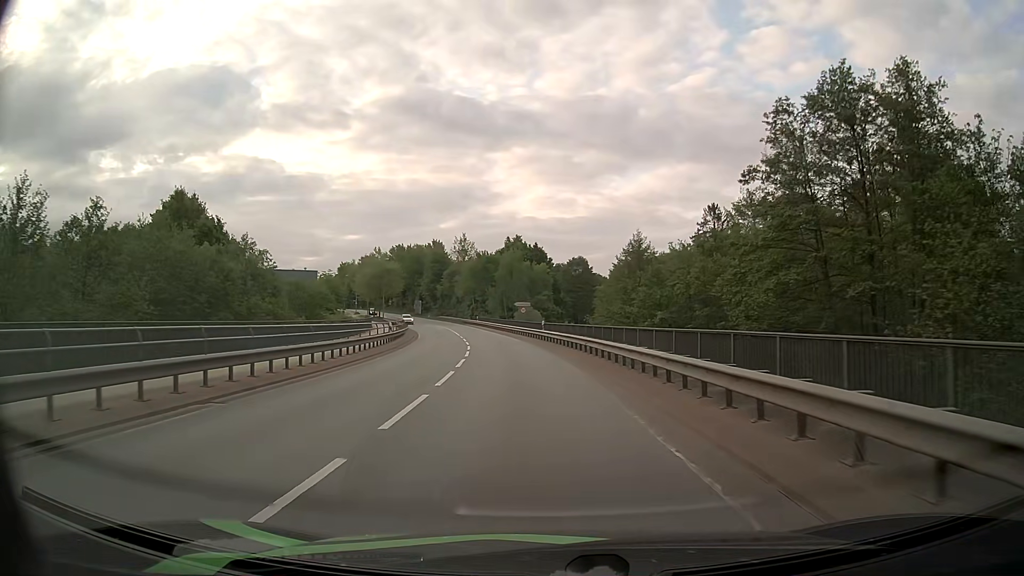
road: secondary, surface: asphalt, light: Day
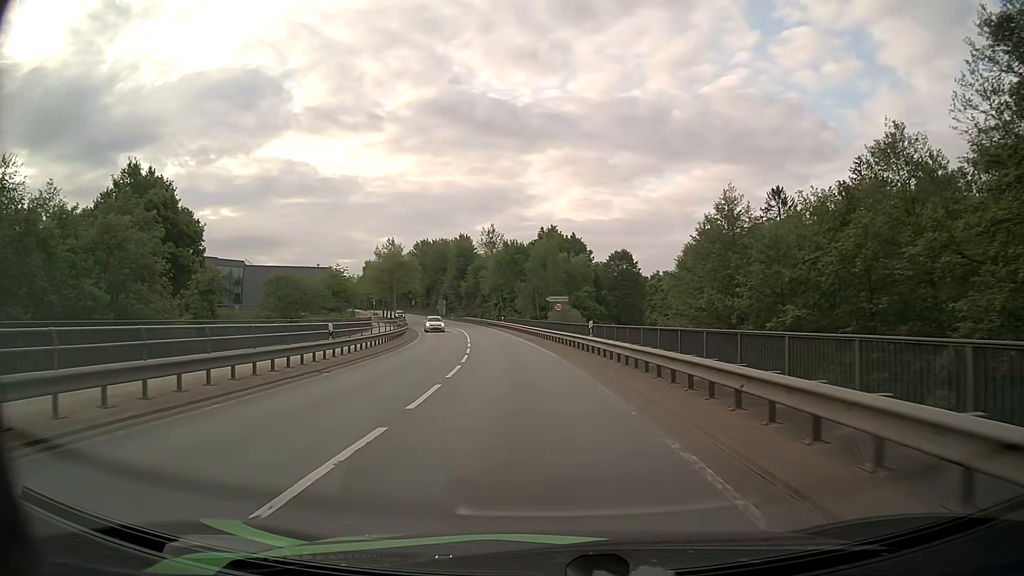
(-0.5, +16.2) m; -3°
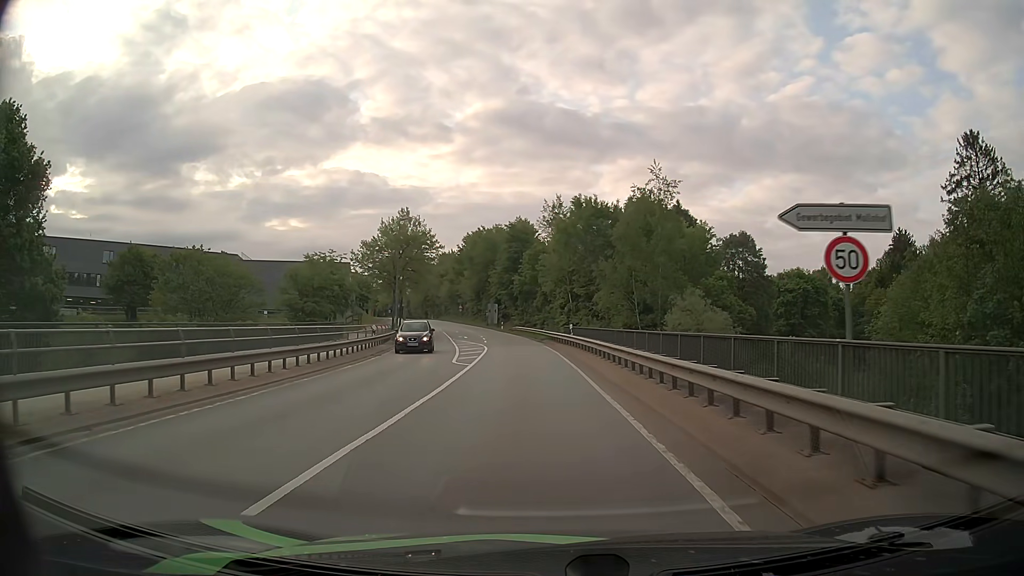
(-1.9, +36.1) m; -6°
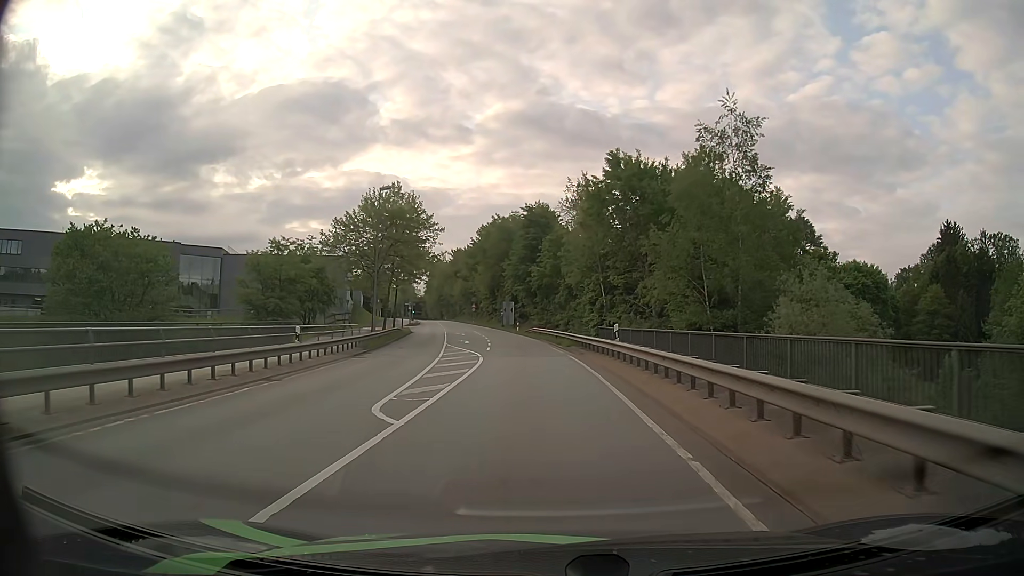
(-0.2, +13.8) m; -2°
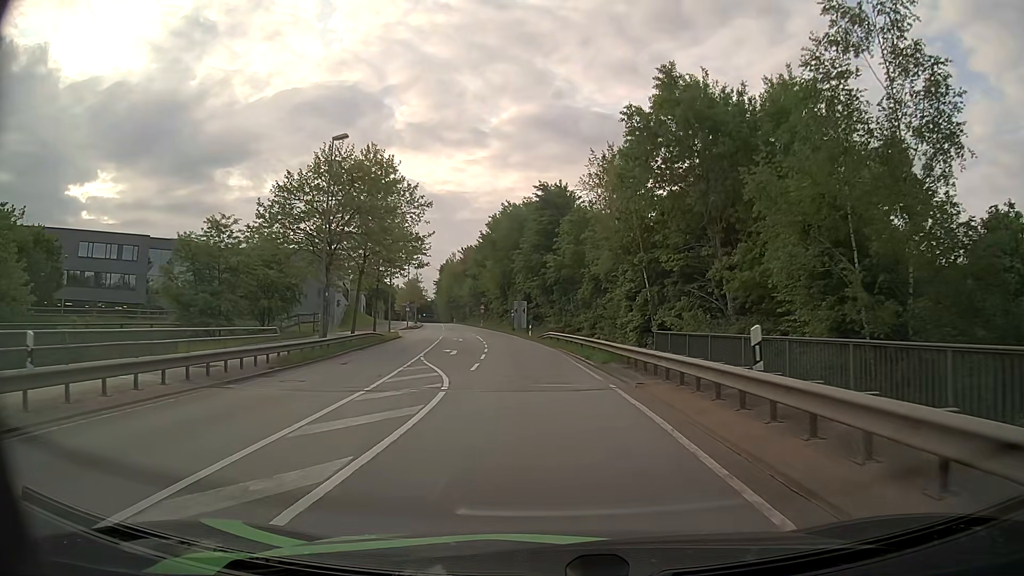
(-0.2, +13.4) m; -1°
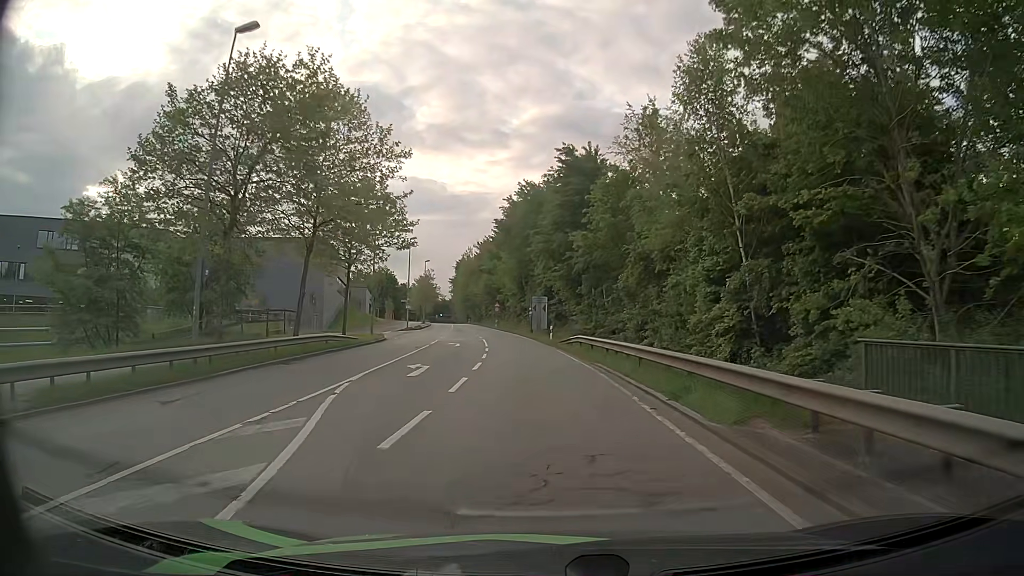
(-0.2, +13.3) m; -2°
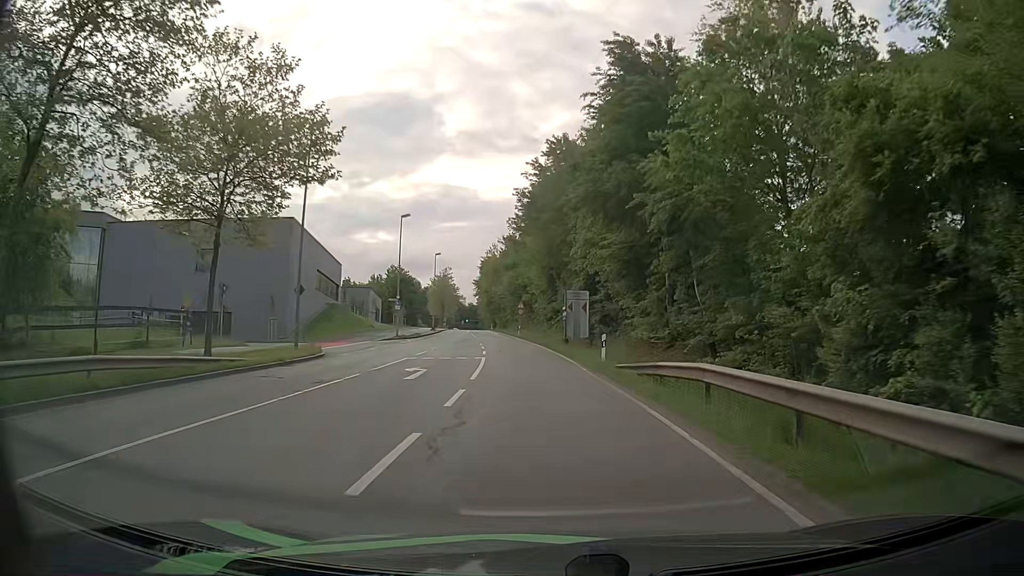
(-0.5, +20.1) m; -2°
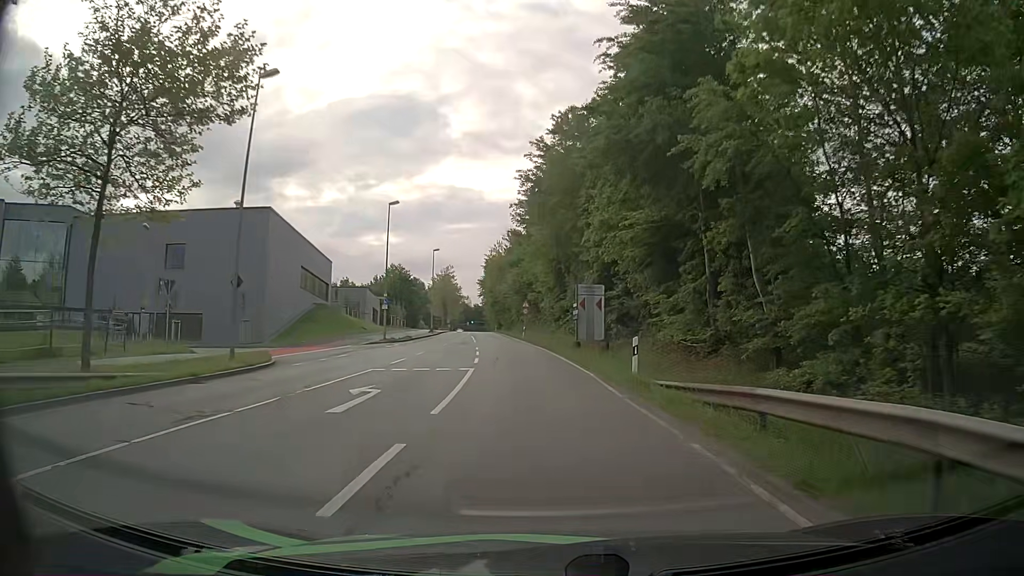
(-0.1, +6.8) m; -1°
(0, +10) (-1, +20) (-1, +30) (-2, +40) (-4, +50) (-5, +60) (-6, +70) (-7, +80) (-8, +90) (-10, +99) m
